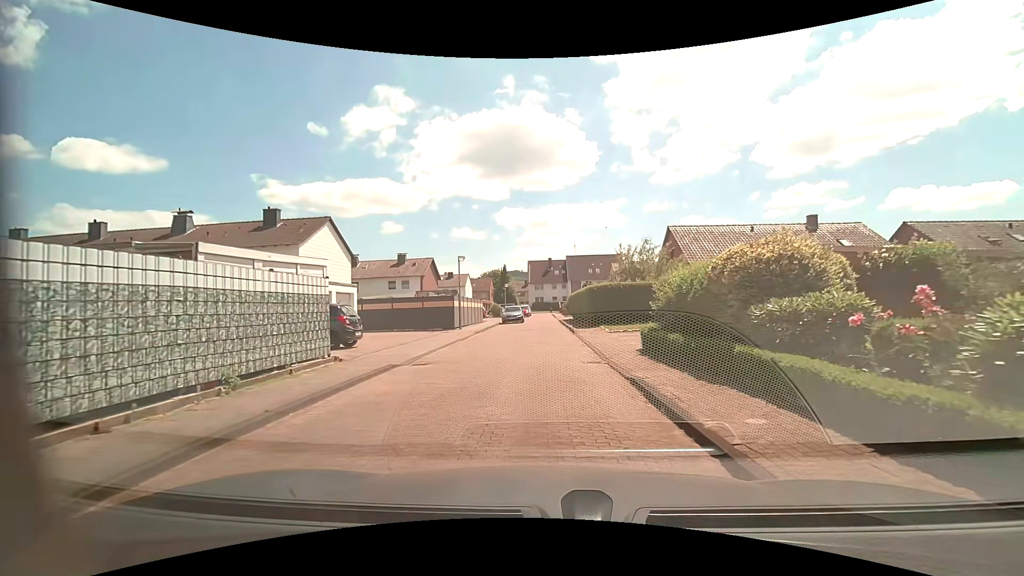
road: residential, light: Day
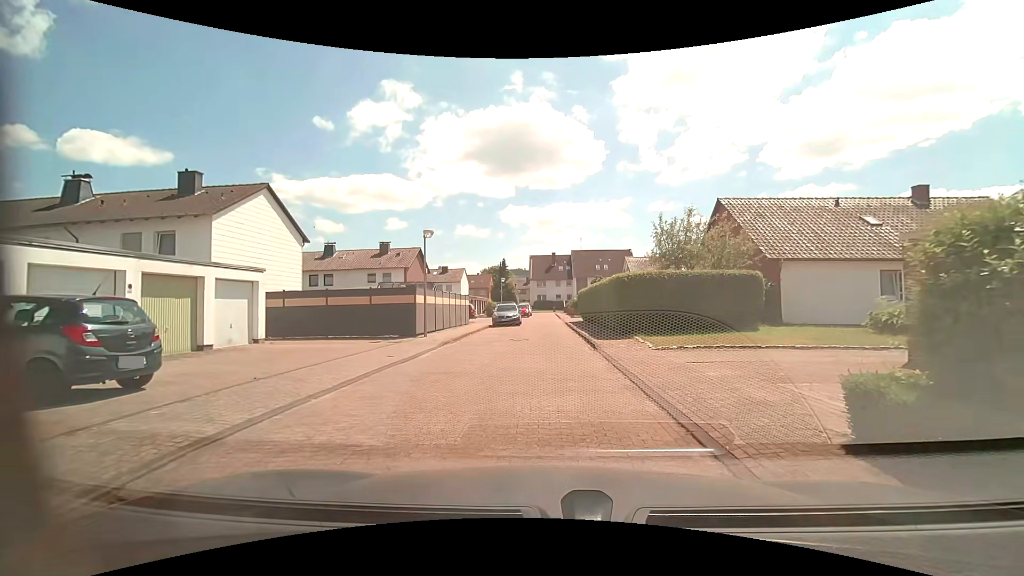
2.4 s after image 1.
(0.0, +9.2) m; -1°
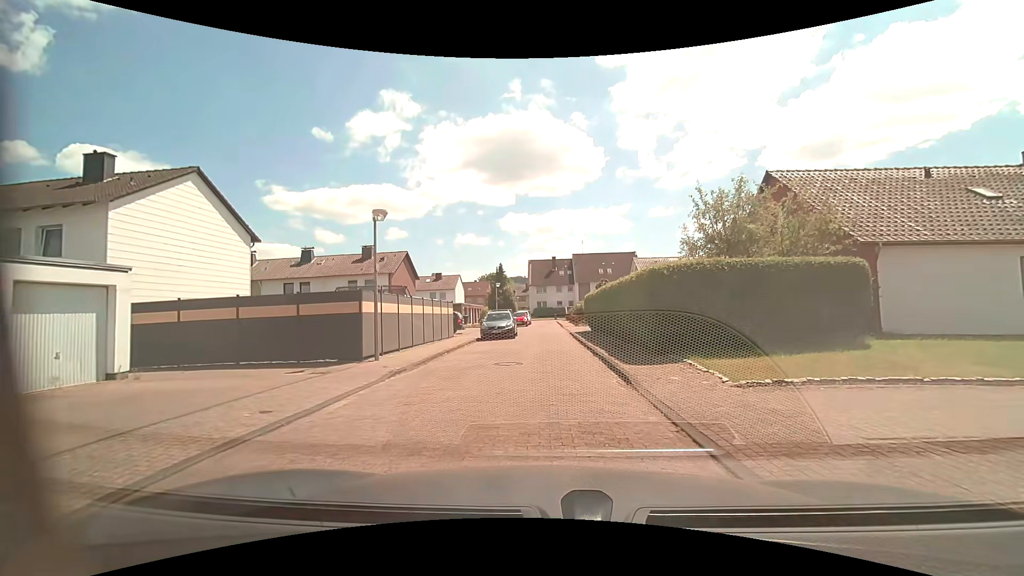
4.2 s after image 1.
(+0.1, +5.9) m; 0°
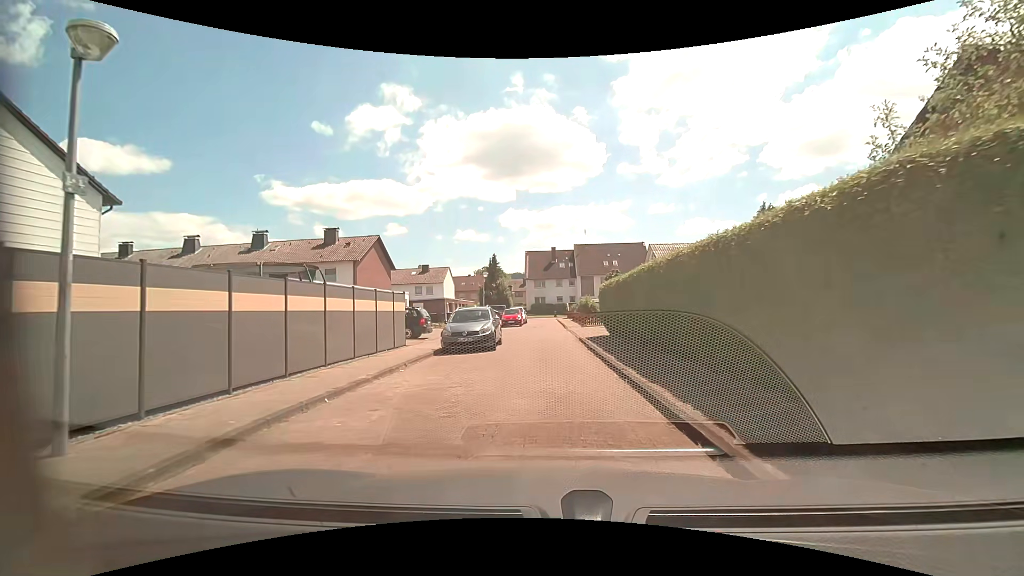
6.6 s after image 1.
(+0.1, +9.5) m; +1°
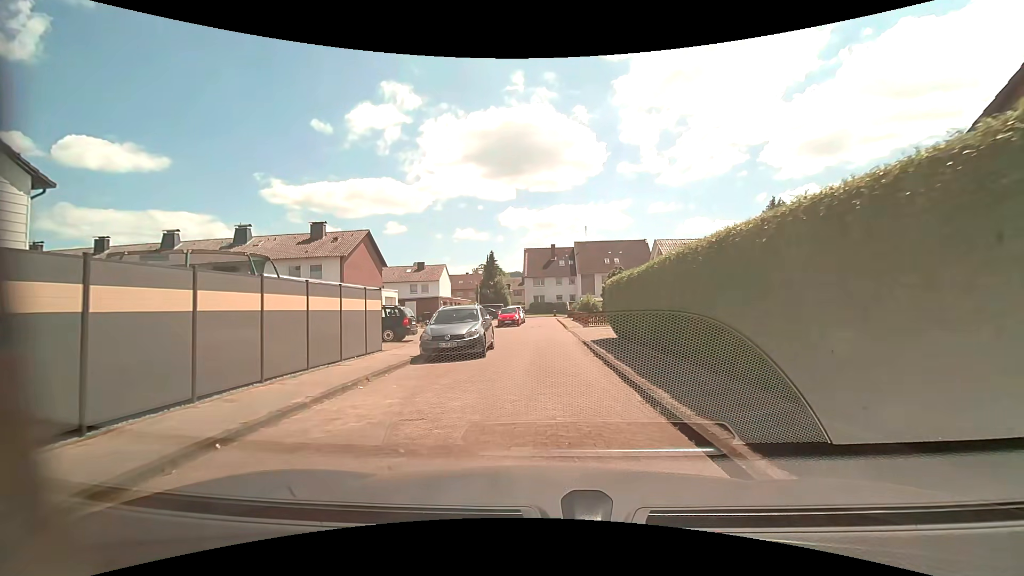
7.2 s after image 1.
(0.0, +2.6) m; +2°
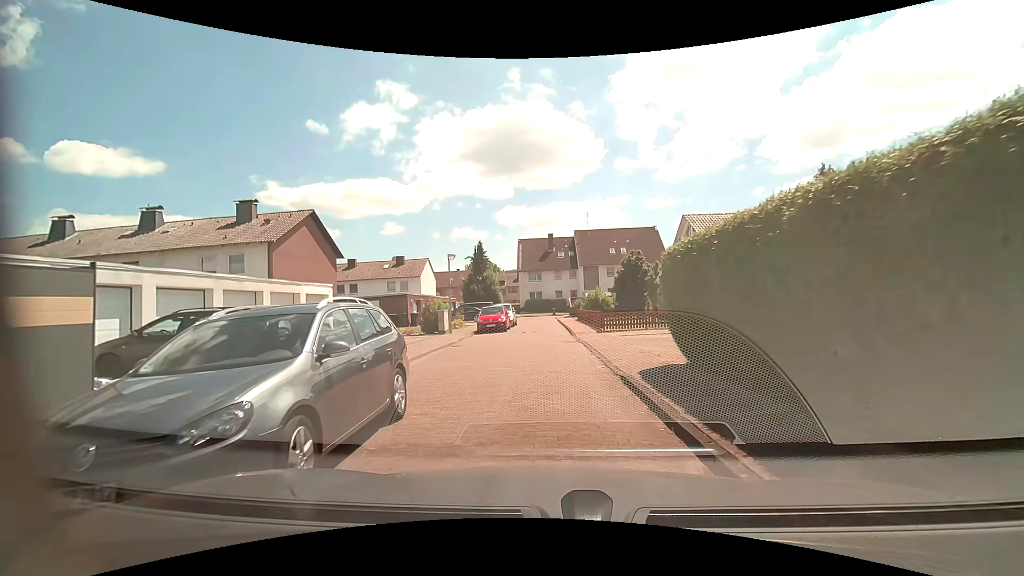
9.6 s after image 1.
(-0.2, +10.2) m; -1°
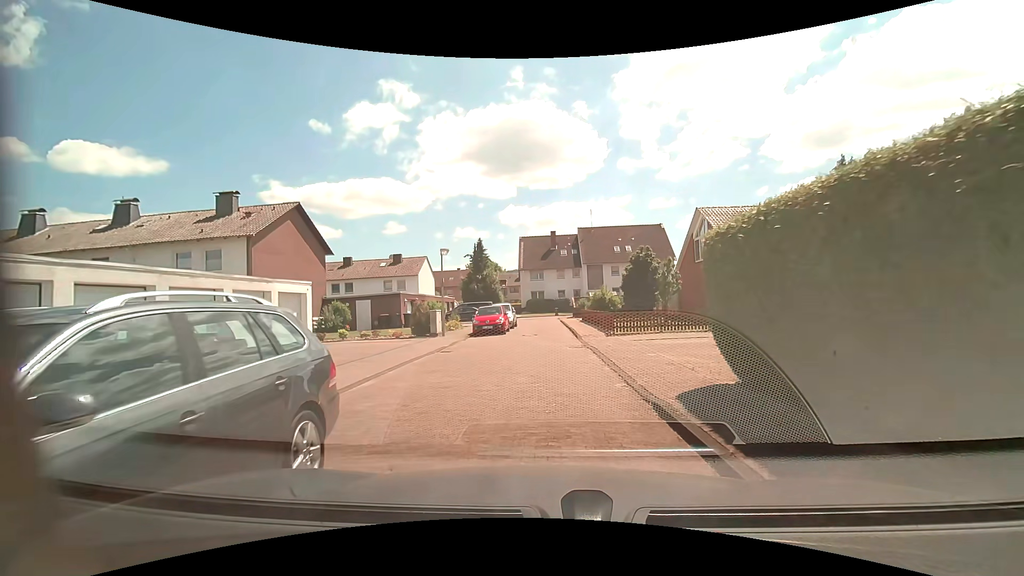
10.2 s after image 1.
(0.0, +2.5) m; -1°
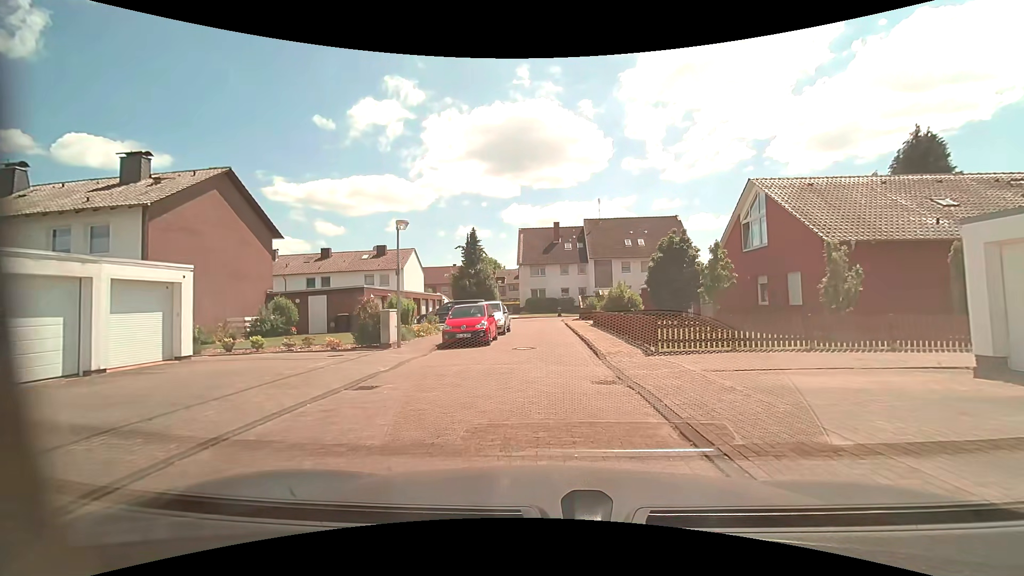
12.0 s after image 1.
(-0.1, +7.6) m; -1°
